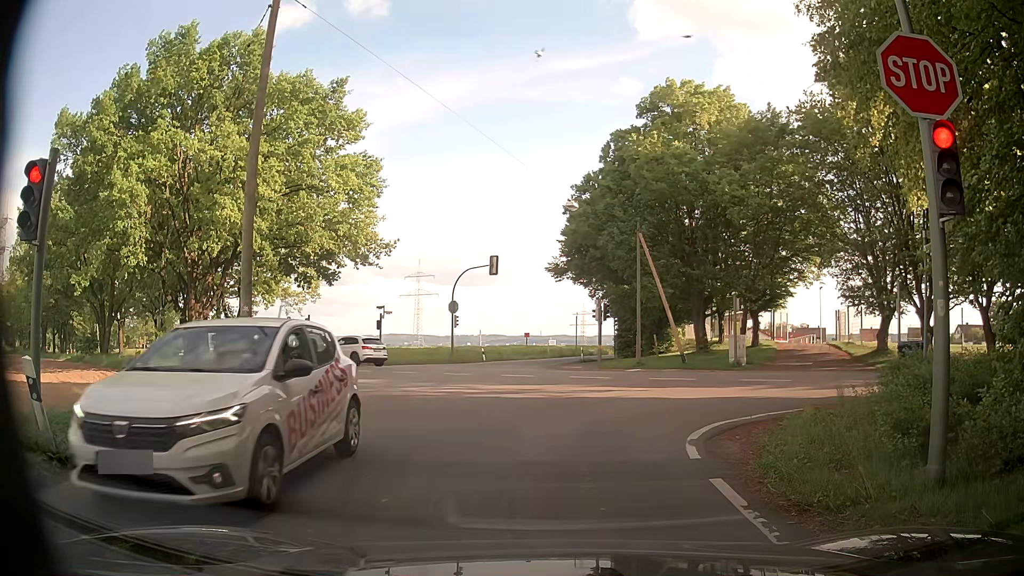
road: tertiary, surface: asphalt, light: Day
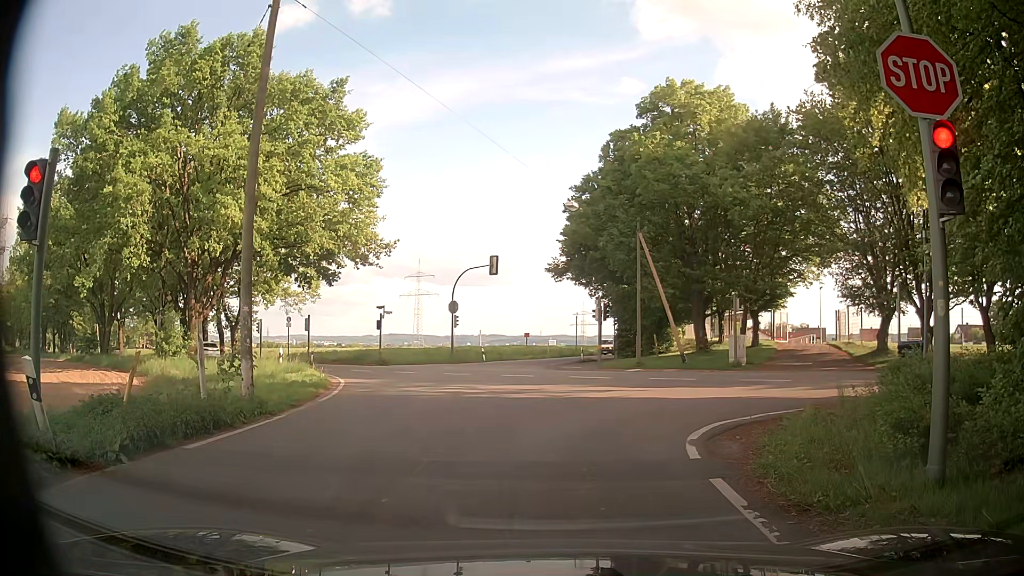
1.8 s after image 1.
(0.0, 0.0) m; 0°
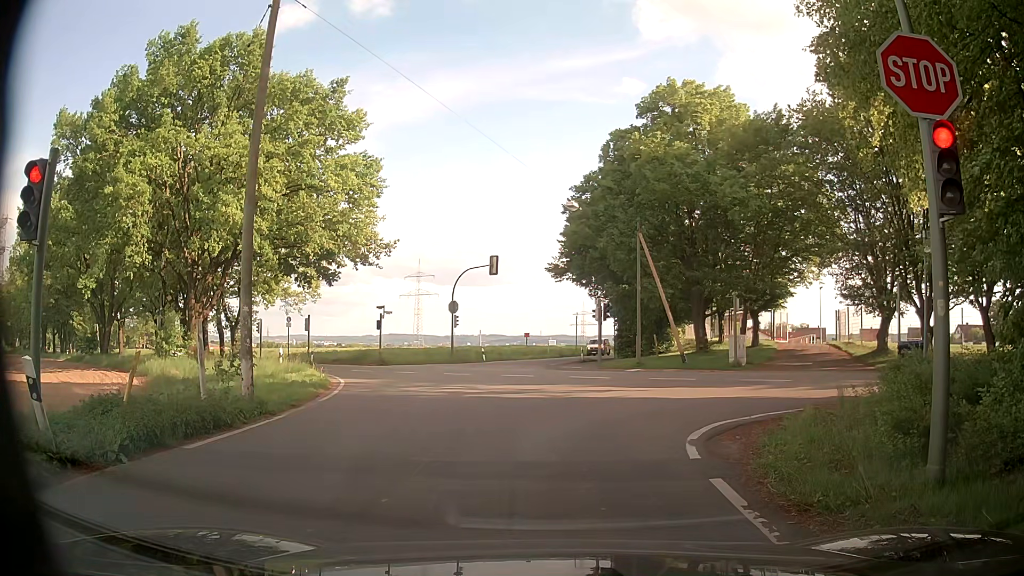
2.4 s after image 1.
(0.0, 0.0) m; 0°
